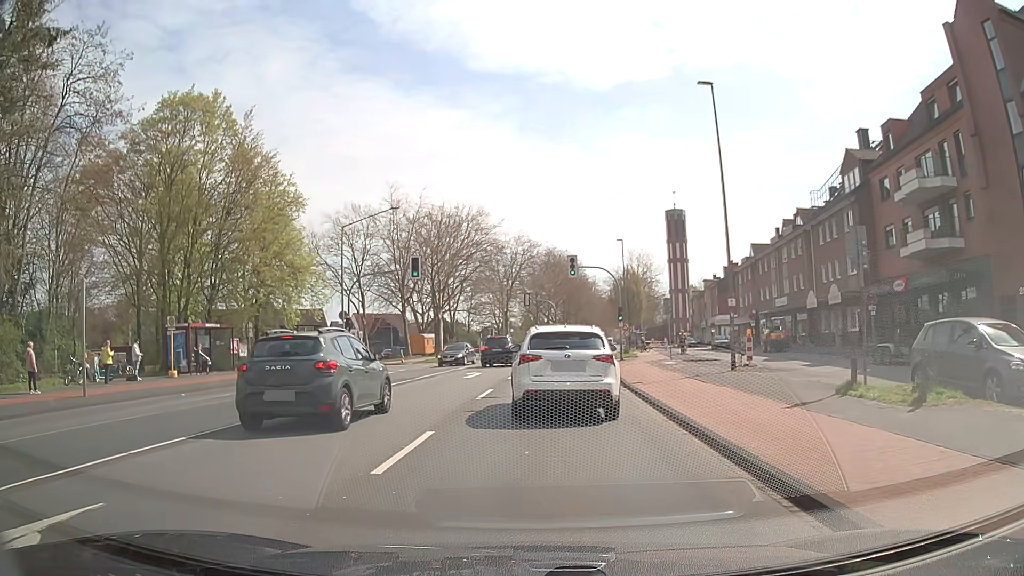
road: secondary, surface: asphalt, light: Day
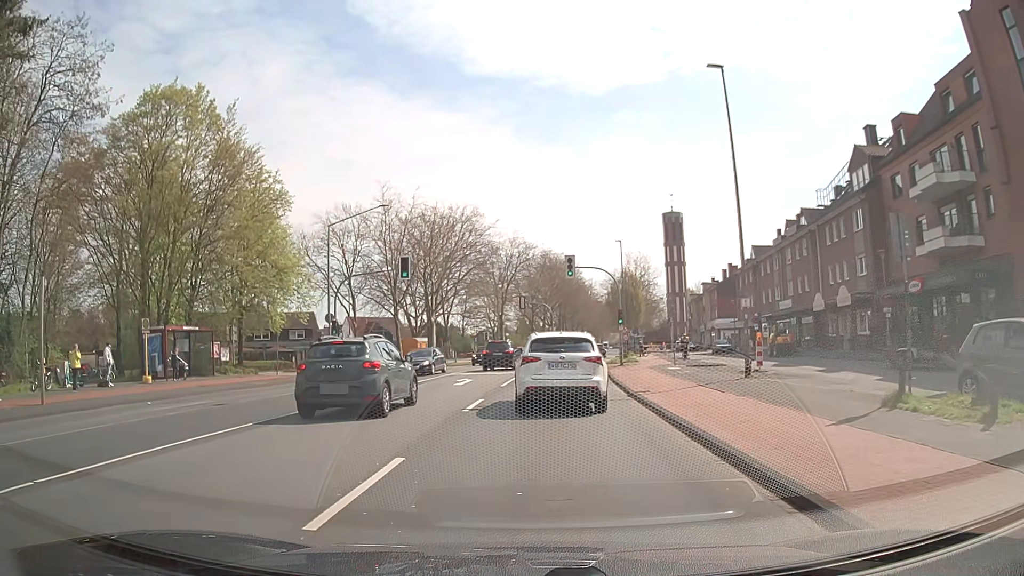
(0.0, +2.2) m; +1°
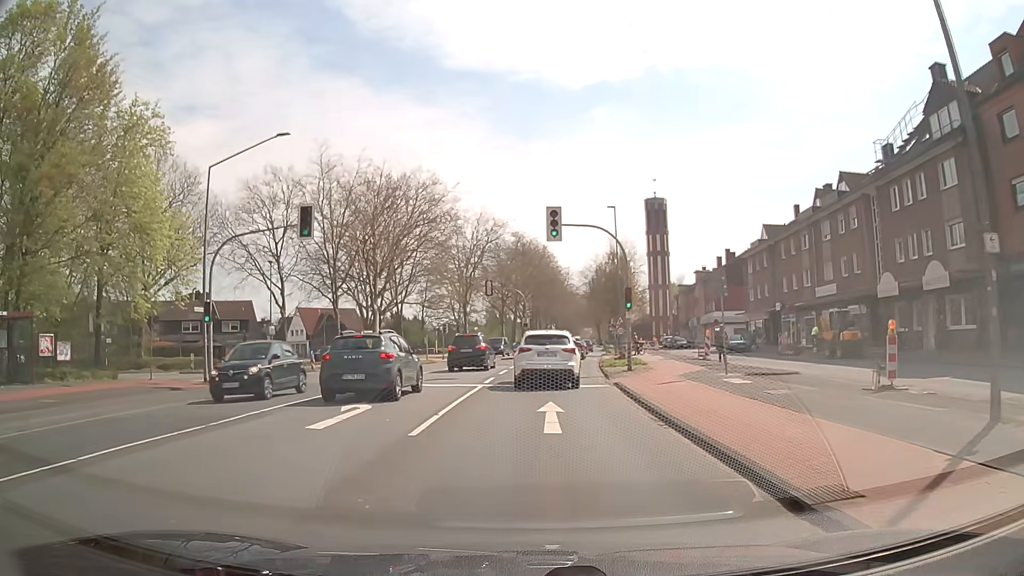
(+0.3, +13.6) m; +2°
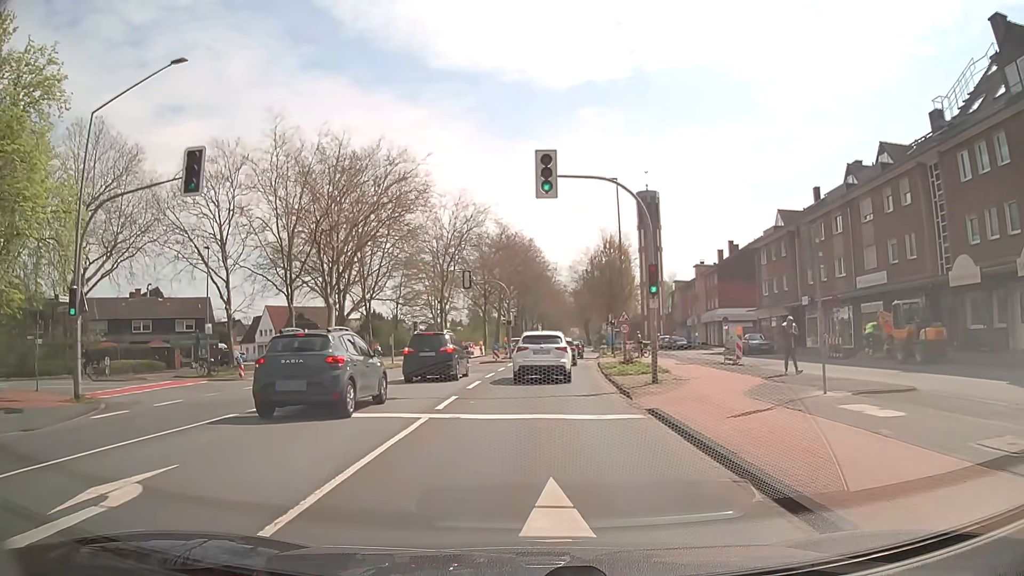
(+0.1, +8.3) m; +2°
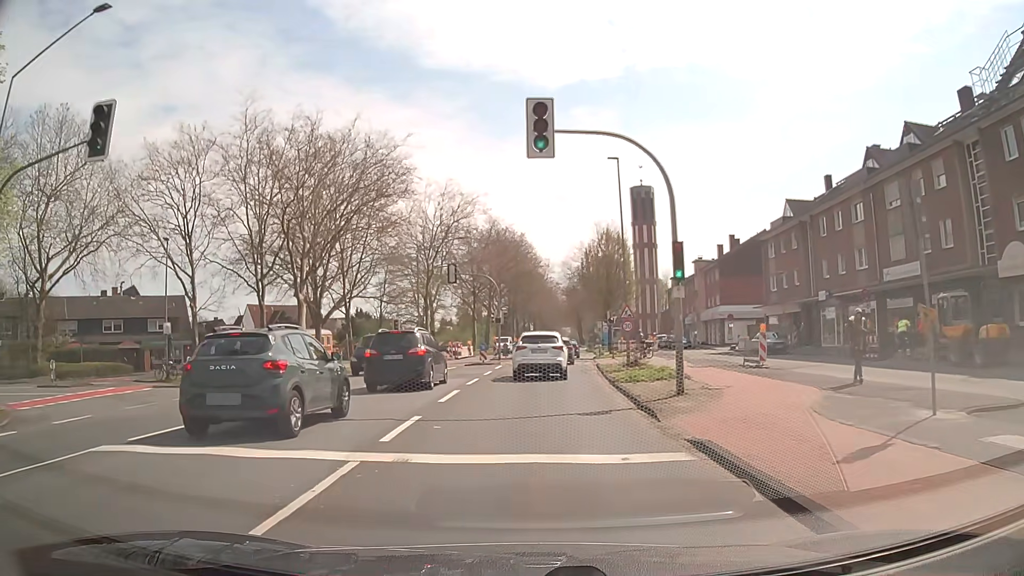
(0.0, +4.3) m; 0°
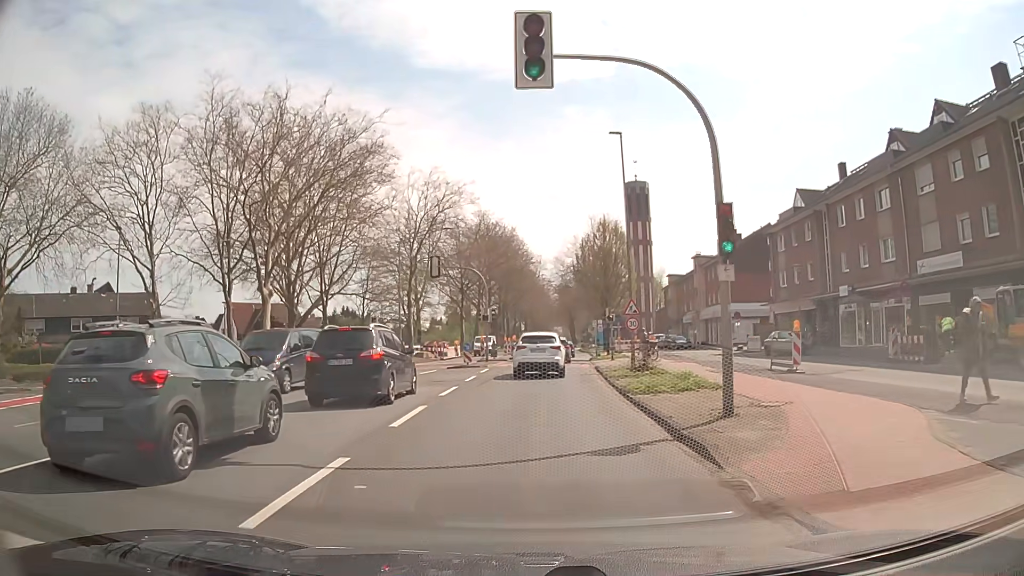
(+0.1, +4.3) m; +1°
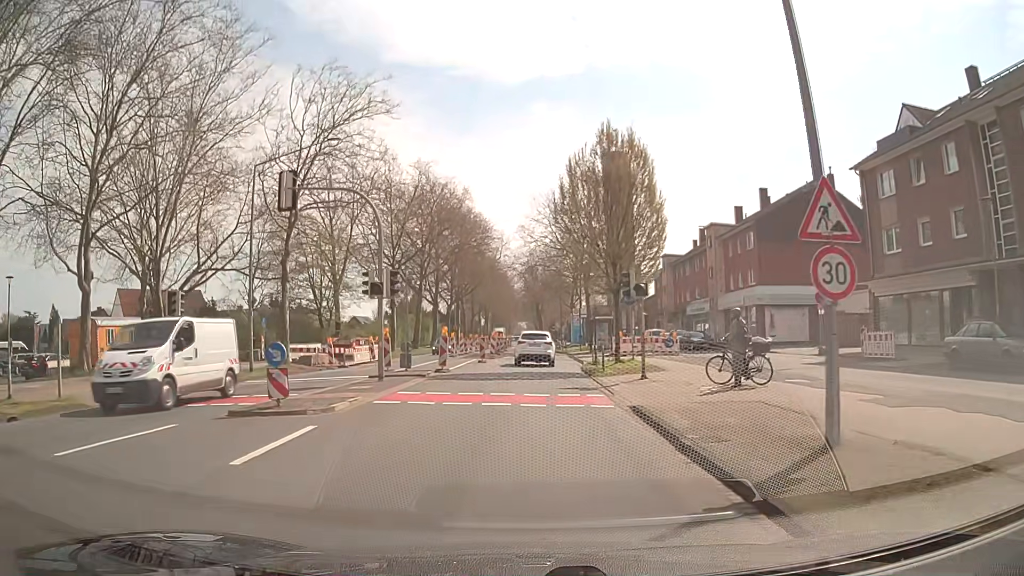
(+0.6, +21.8) m; +3°
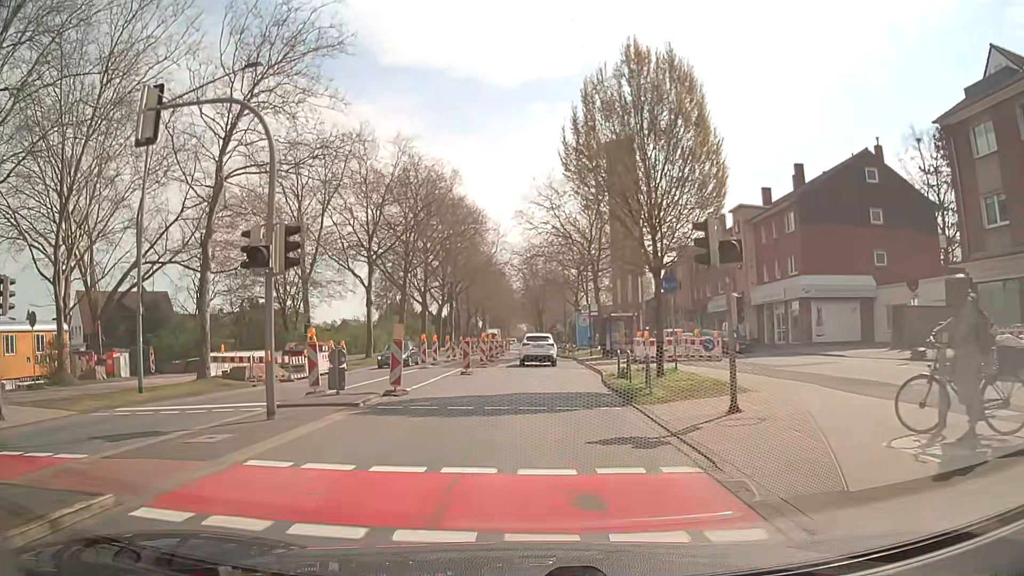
(+0.1, +8.8) m; +1°
(0, +10) (0, +20) (0, +30) (0, +40) (0, +50) (0, +60) (0, +70) (0, +80) (0, +90) (0, +100) m
